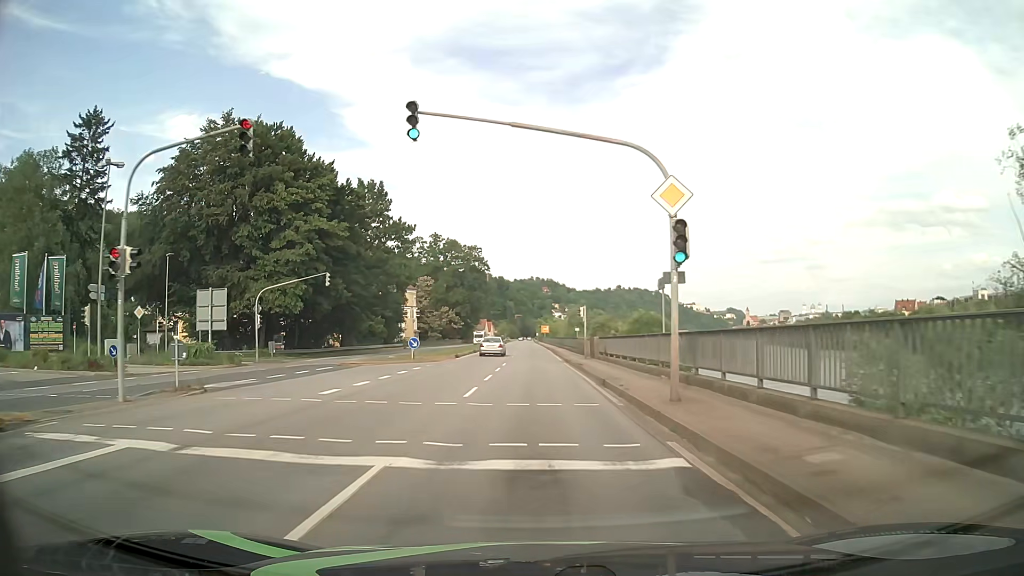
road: primary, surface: asphalt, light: Day
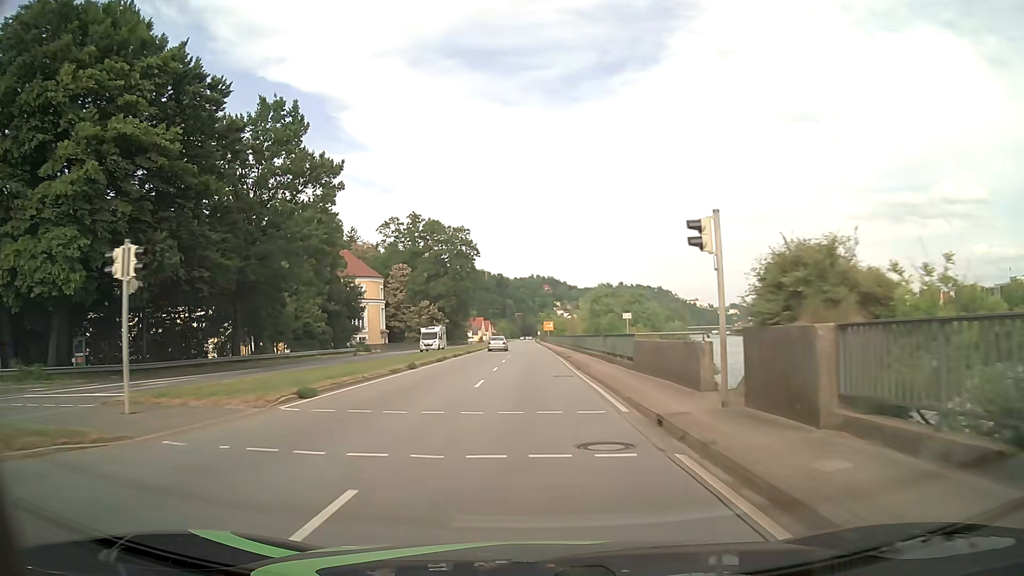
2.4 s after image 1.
(+0.1, +30.4) m; 0°
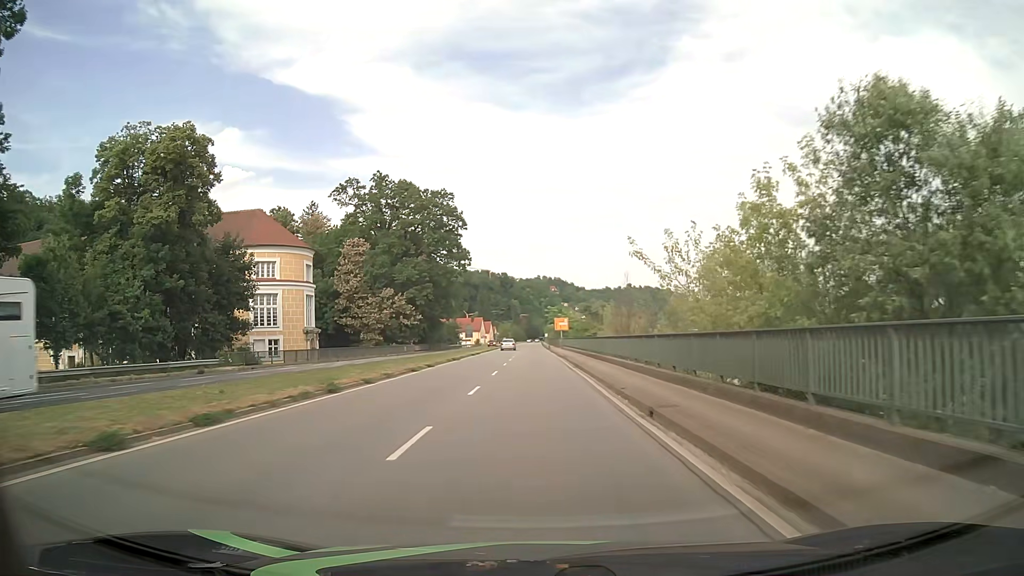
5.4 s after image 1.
(-0.2, +38.0) m; 0°
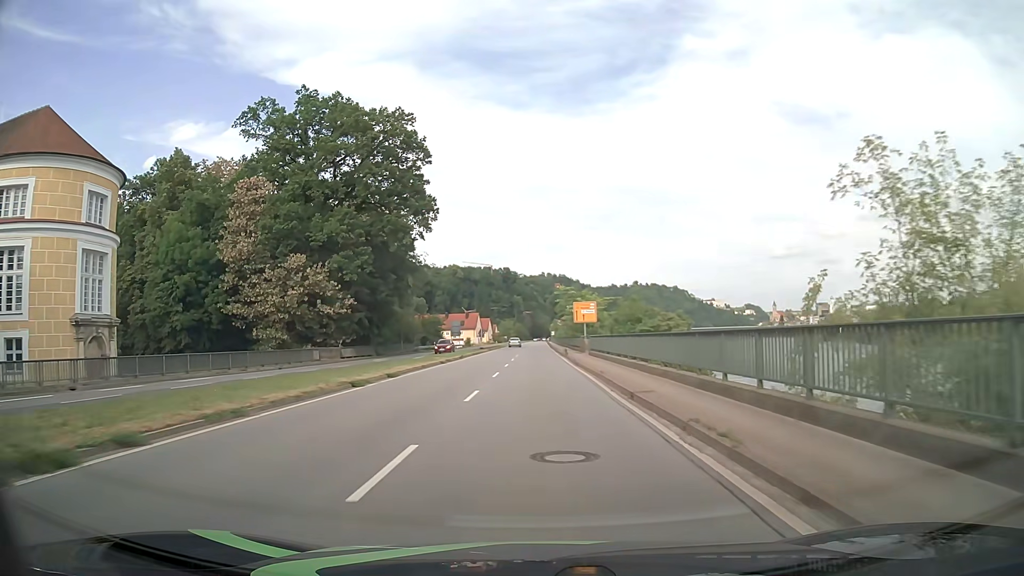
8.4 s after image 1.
(-0.2, +38.0) m; -1°
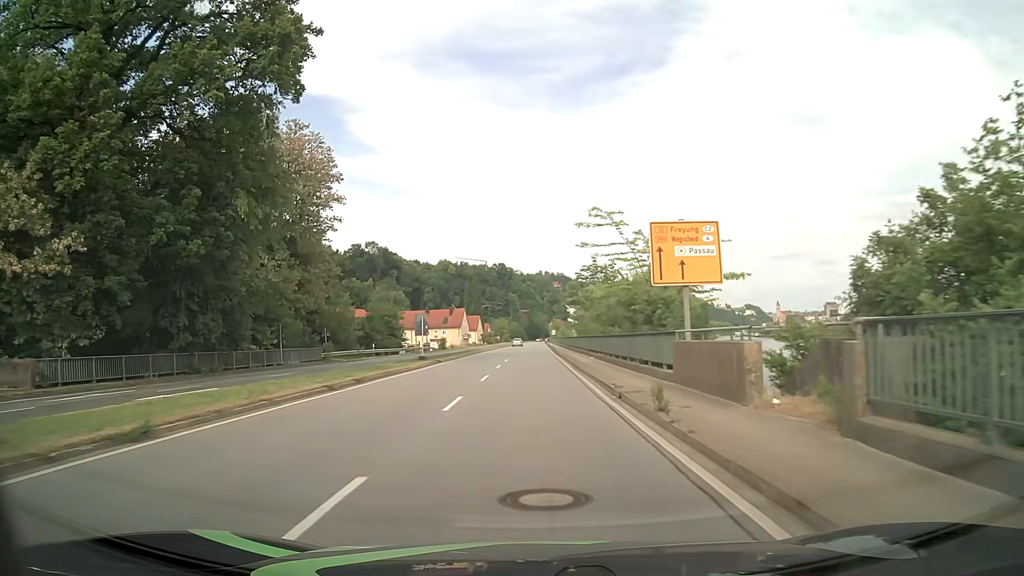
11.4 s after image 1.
(+0.2, +38.0) m; 0°
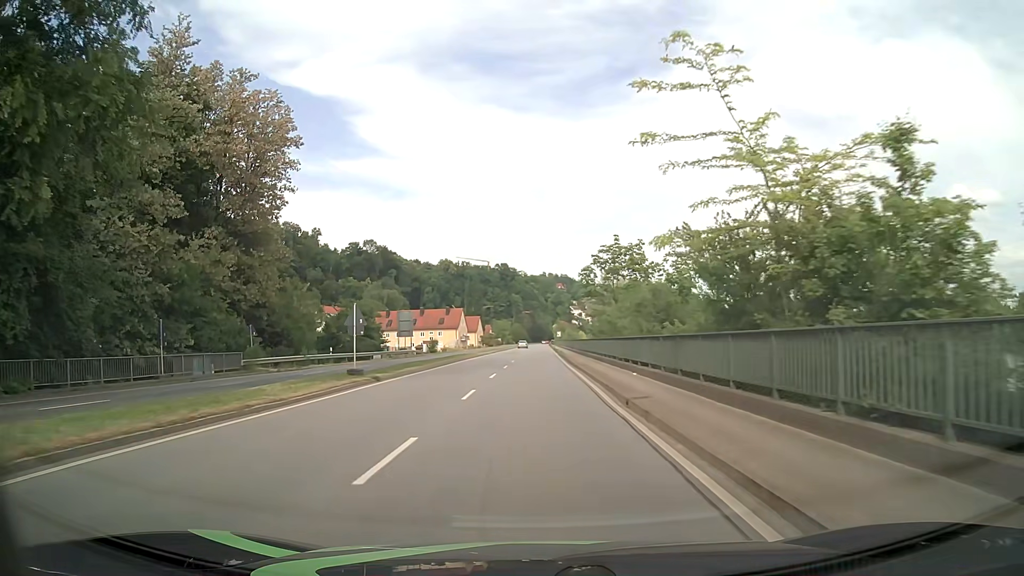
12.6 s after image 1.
(0.0, +15.2) m; 0°
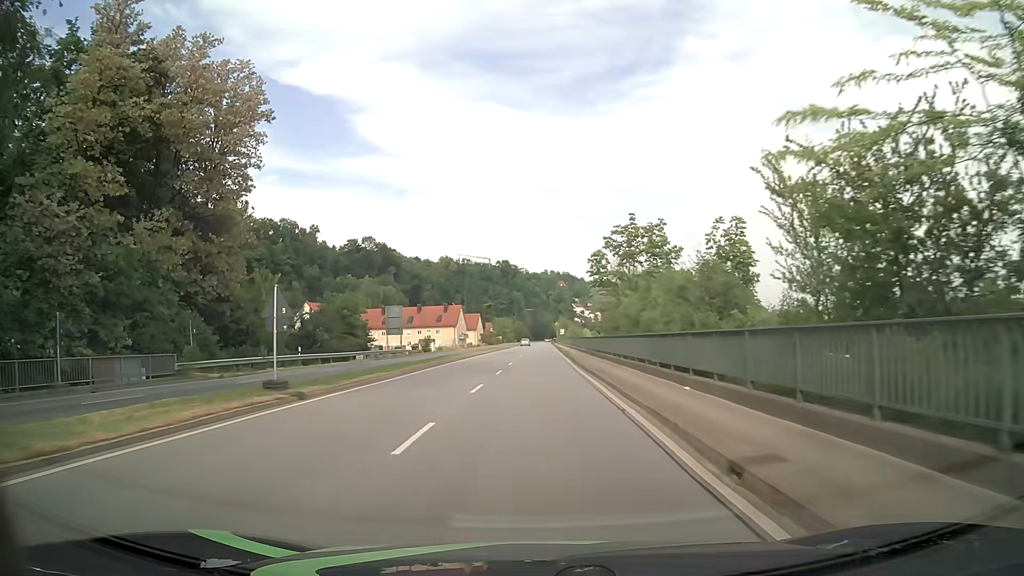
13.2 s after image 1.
(0.0, +7.6) m; 0°
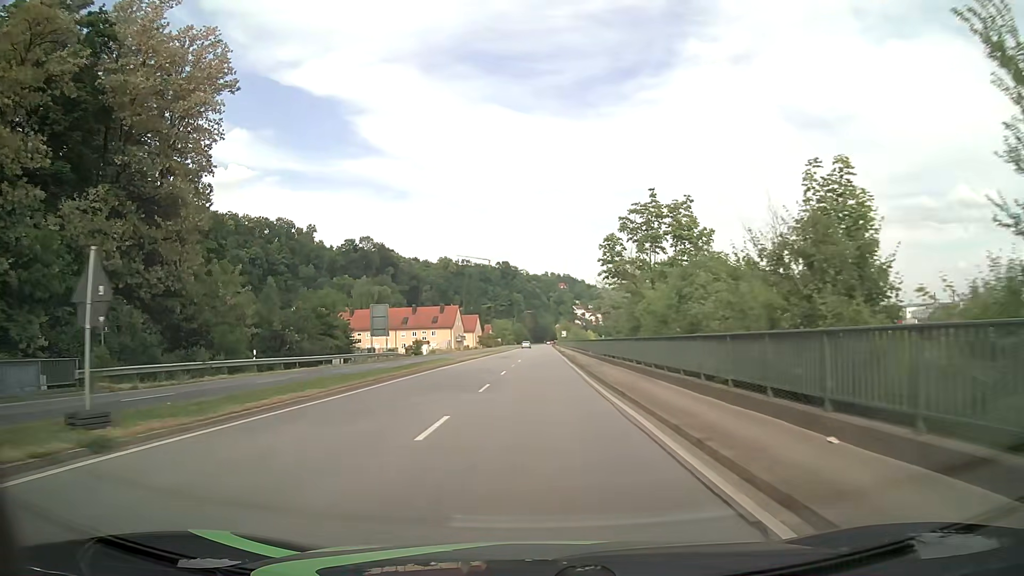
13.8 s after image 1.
(0.0, +7.6) m; 0°
(0, +10) (0, +20) (0, +30) (0, +40) (0, +50) (+1, +60) (+1, +70) (+1, +80) (+1, +90) (+1, +100) m
